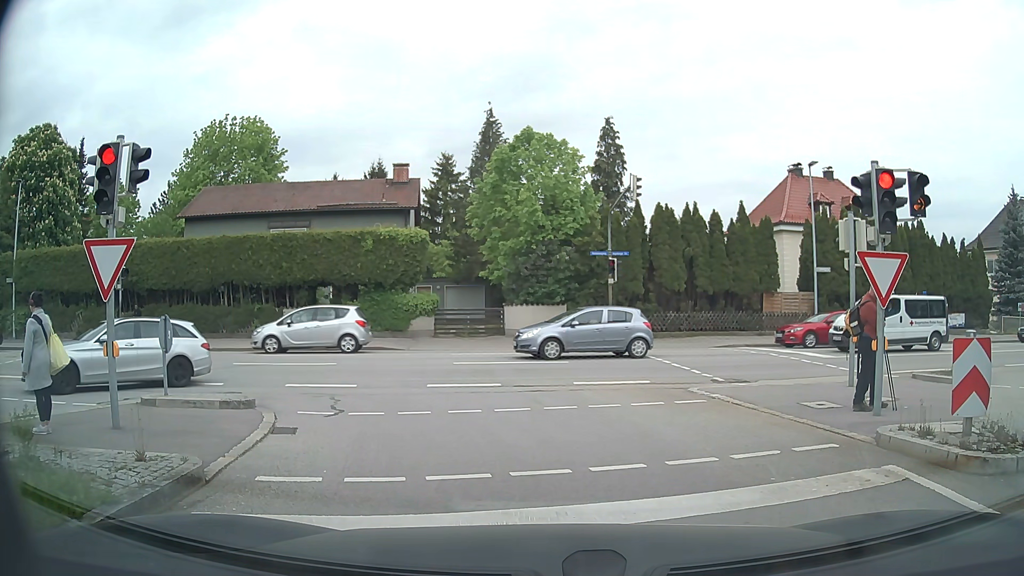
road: tertiary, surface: asphalt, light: Day
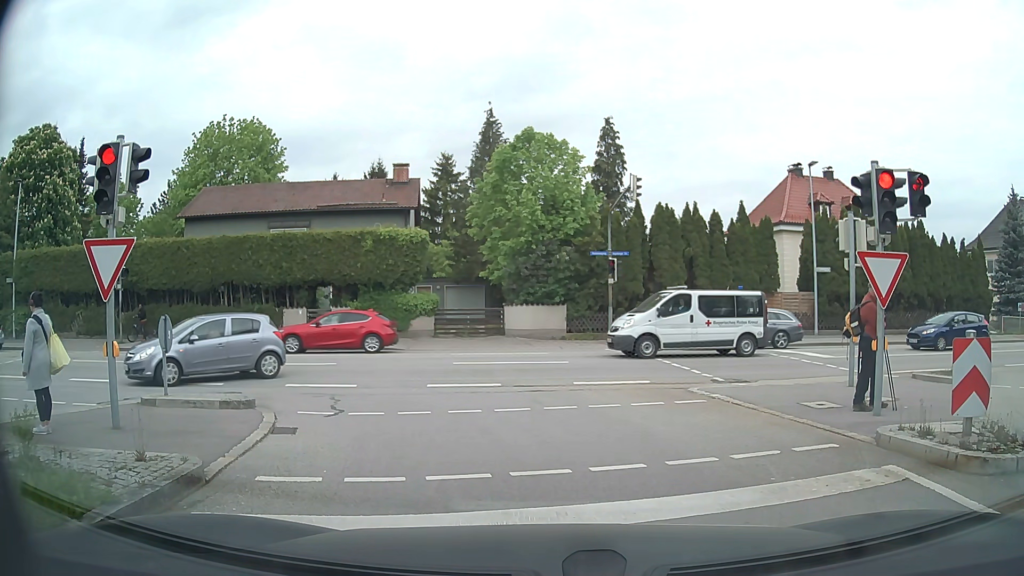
(0.0, 0.0) m; 0°
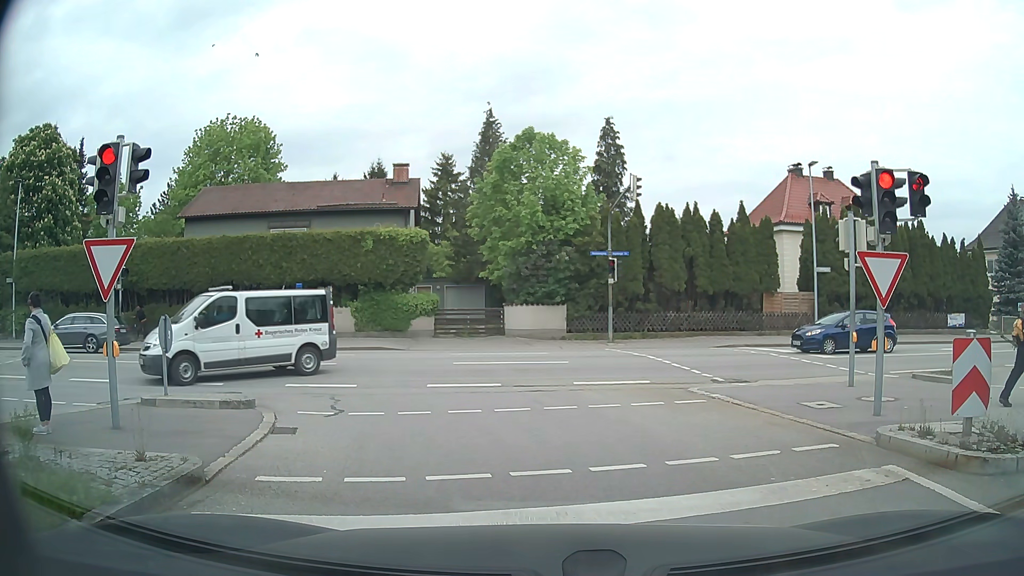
(0.0, 0.0) m; 0°
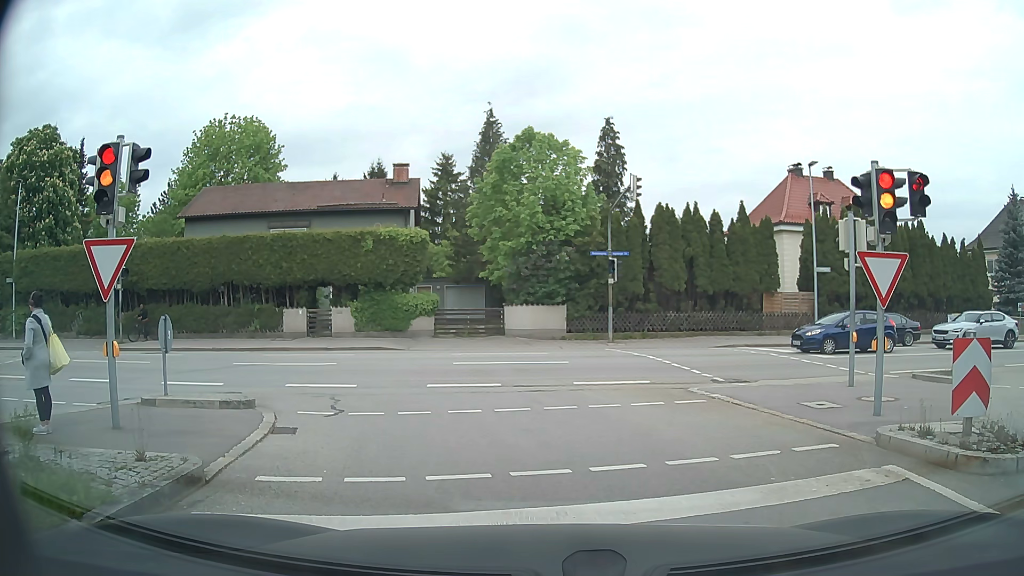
(0.0, 0.0) m; 0°
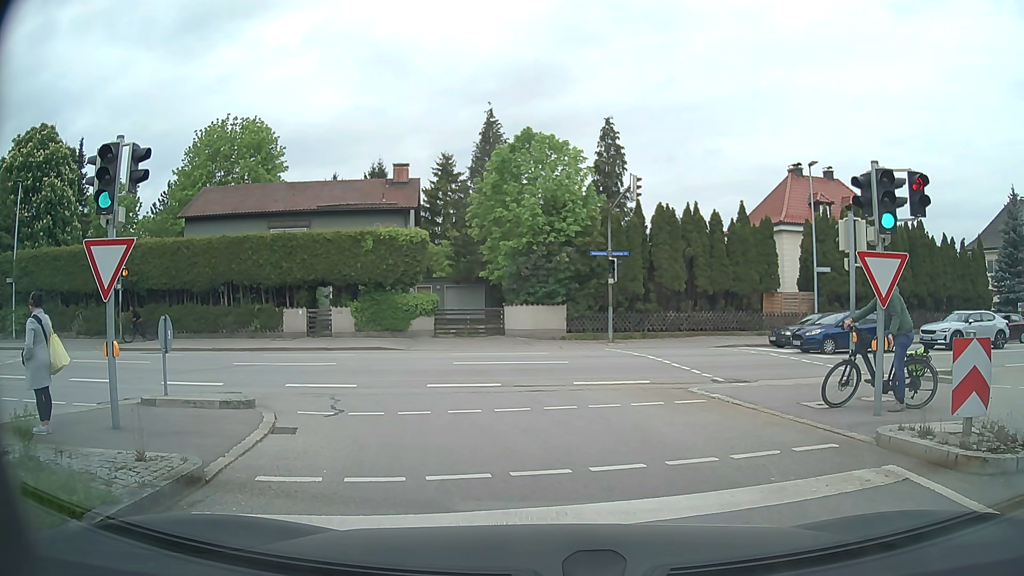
(0.0, 0.0) m; 0°
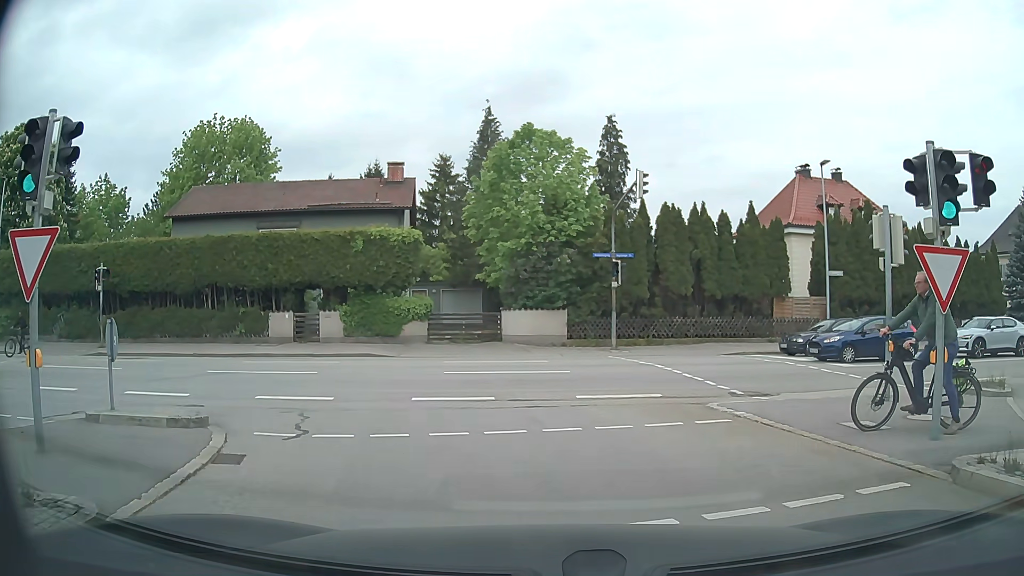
(0.0, +1.6) m; +1°
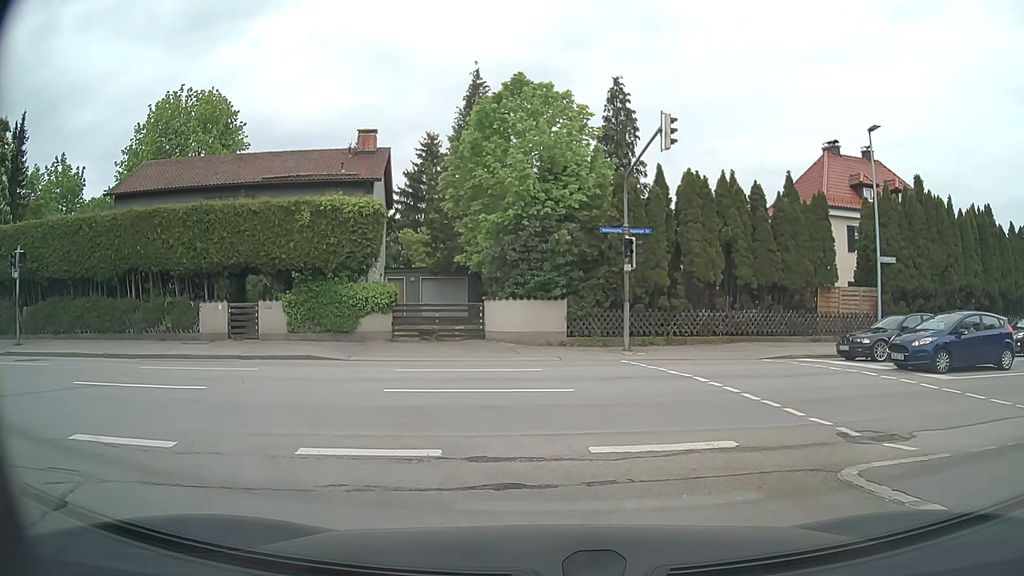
(+0.1, +5.7) m; +2°
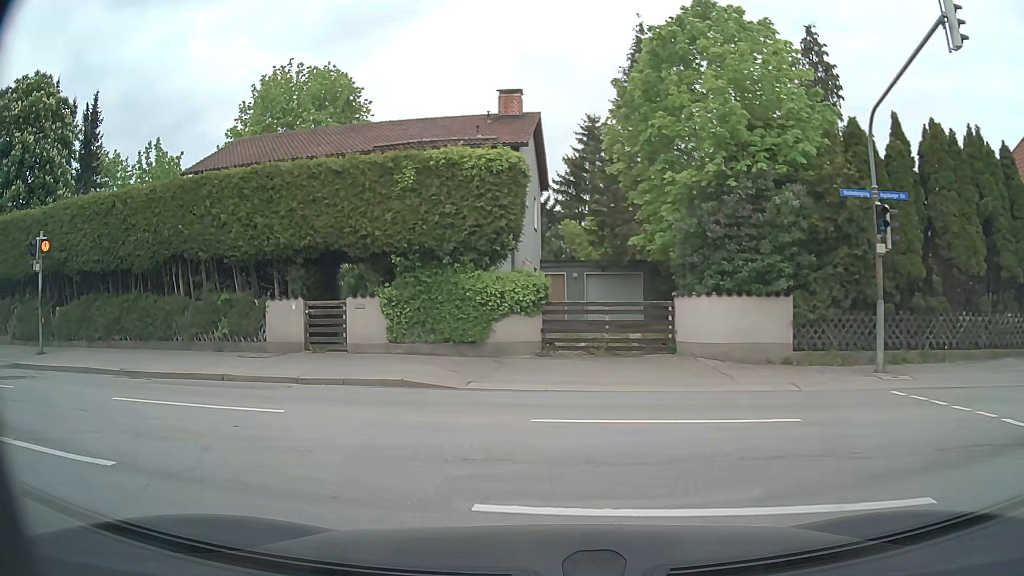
(-0.8, +6.7) m; -15°
(-4, +9) (-13, +12) (-23, +13) (-33, +14) (-43, +15) (-53, +16) (-63, +17) (-73, +18) (-83, +18) (-93, +19) m
